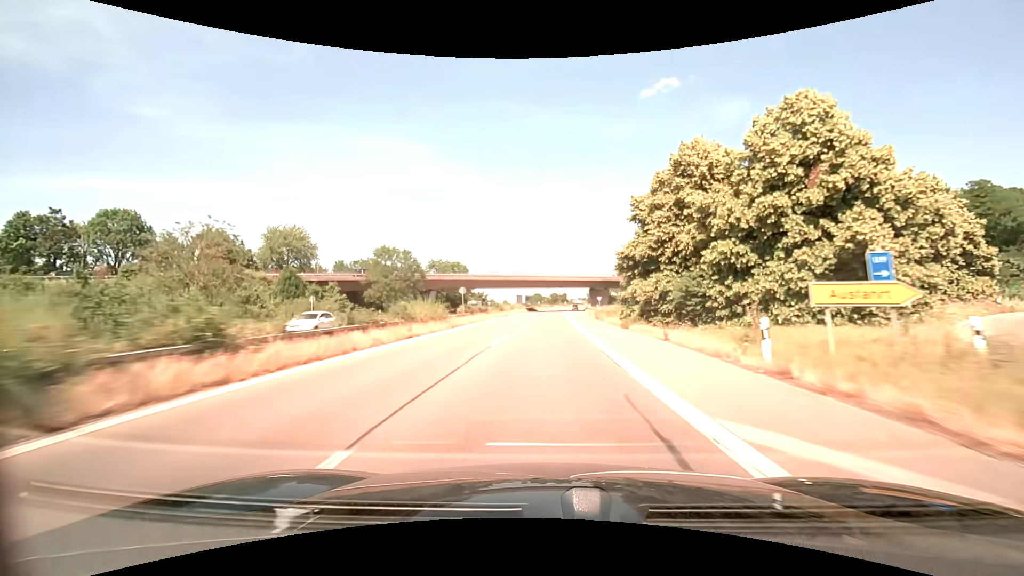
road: trunk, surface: asphalt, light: Day
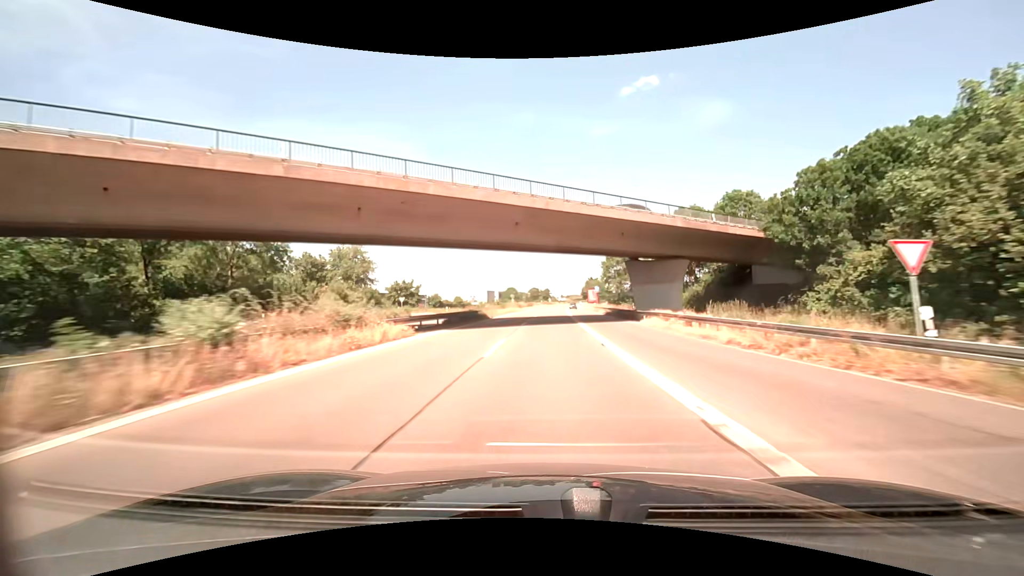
(+1.4, +76.1) m; +2°
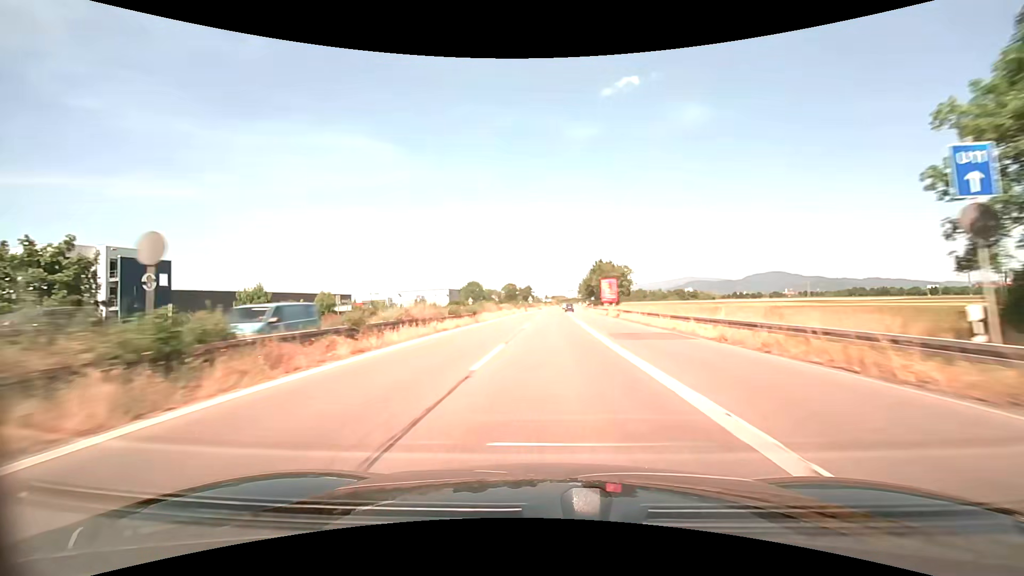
(+1.3, +74.1) m; +2°
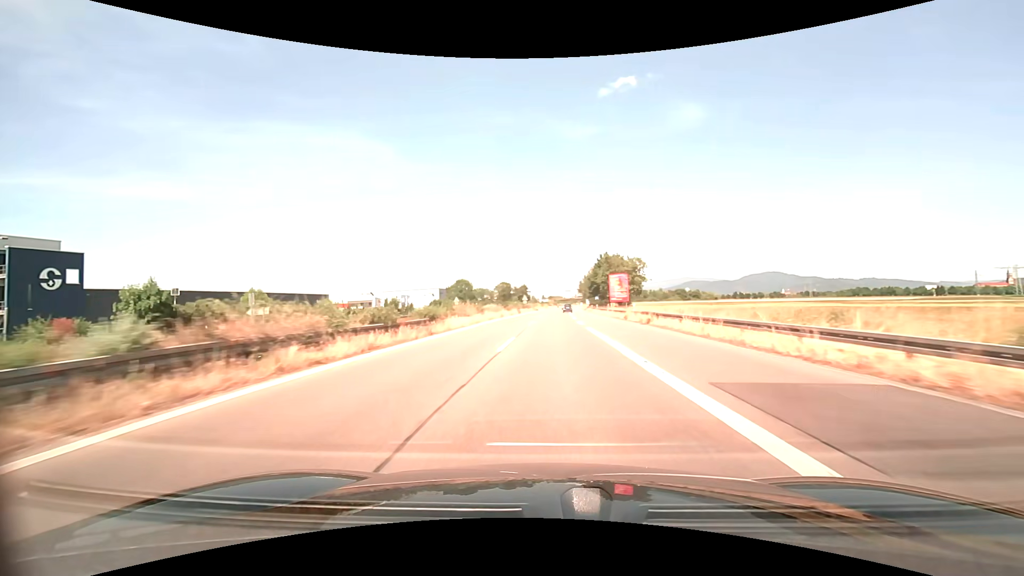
(0.0, +14.6) m; 0°
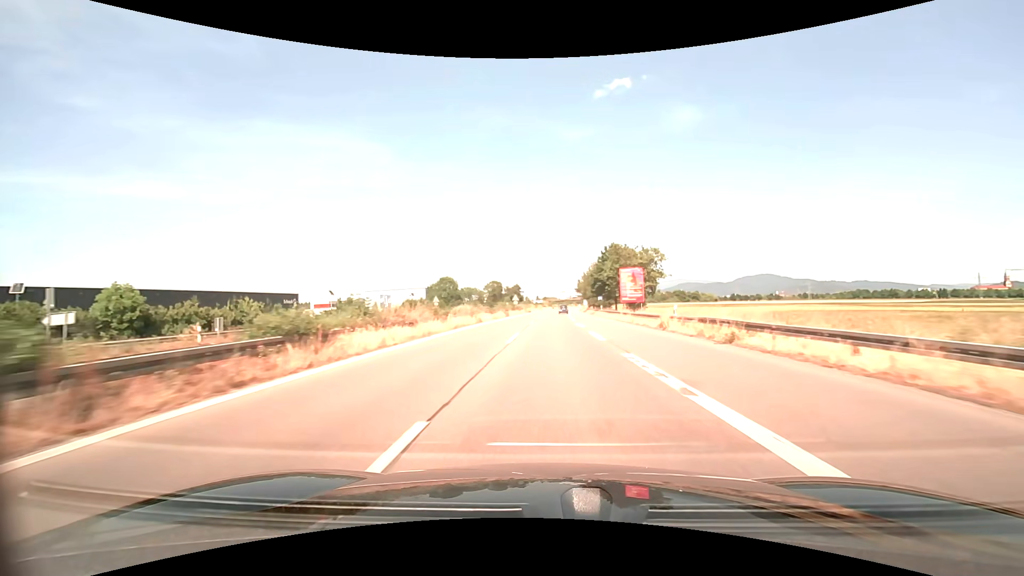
(0.0, +14.5) m; 0°
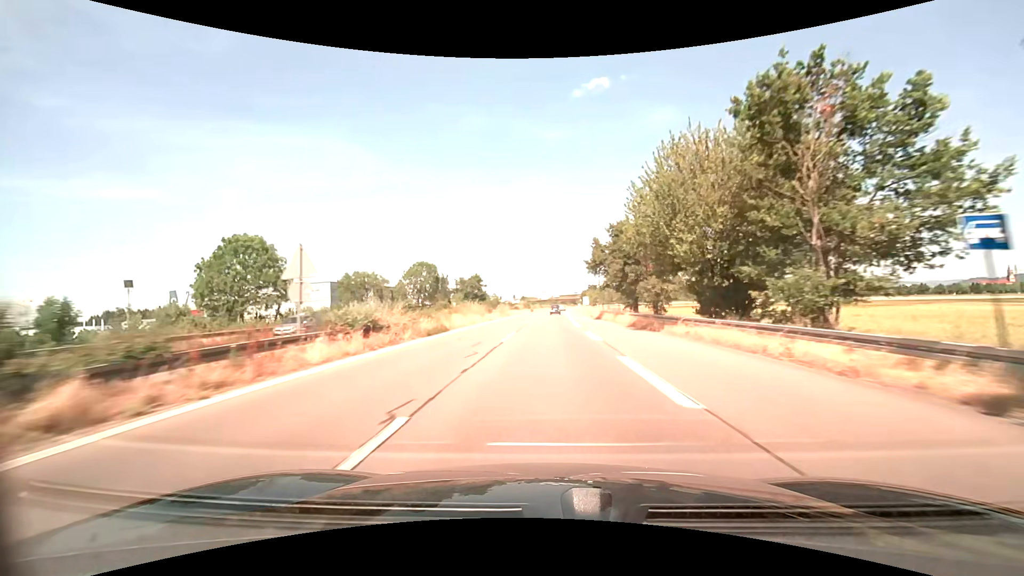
(+1.7, +72.8) m; +2°
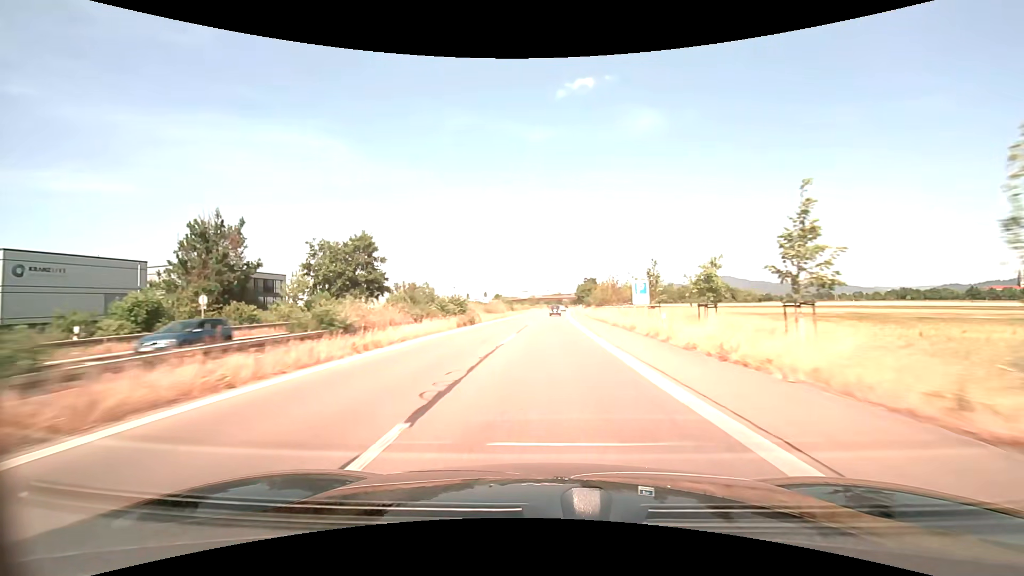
(+1.3, +73.4) m; +2°
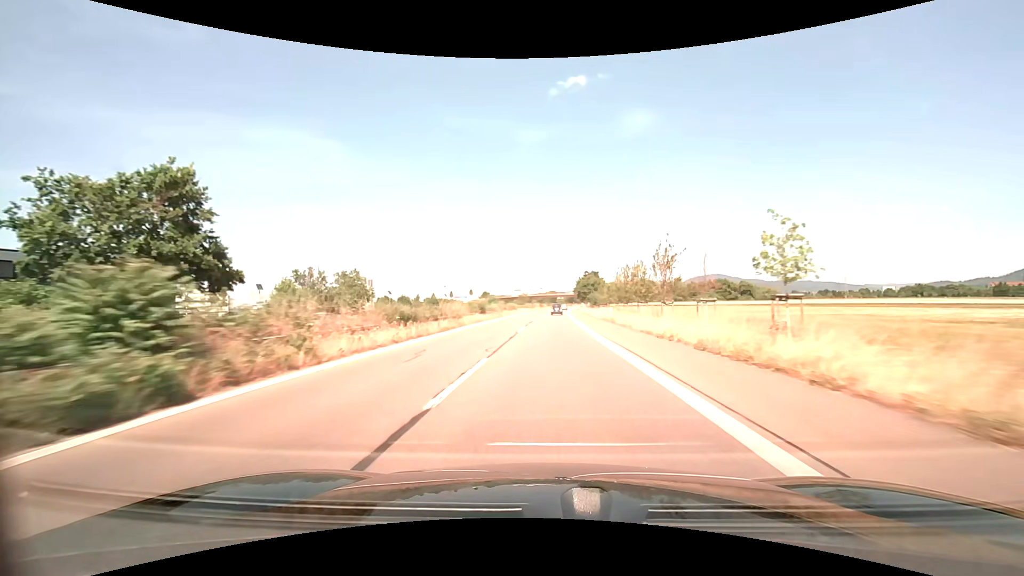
(+0.3, +29.5) m; +1°
(0, +10) (0, +20) (0, +30) (0, +40) (+1, +50) (+1, +60) (+1, +70) (+2, +80) (+2, +90) (+3, +100) m
